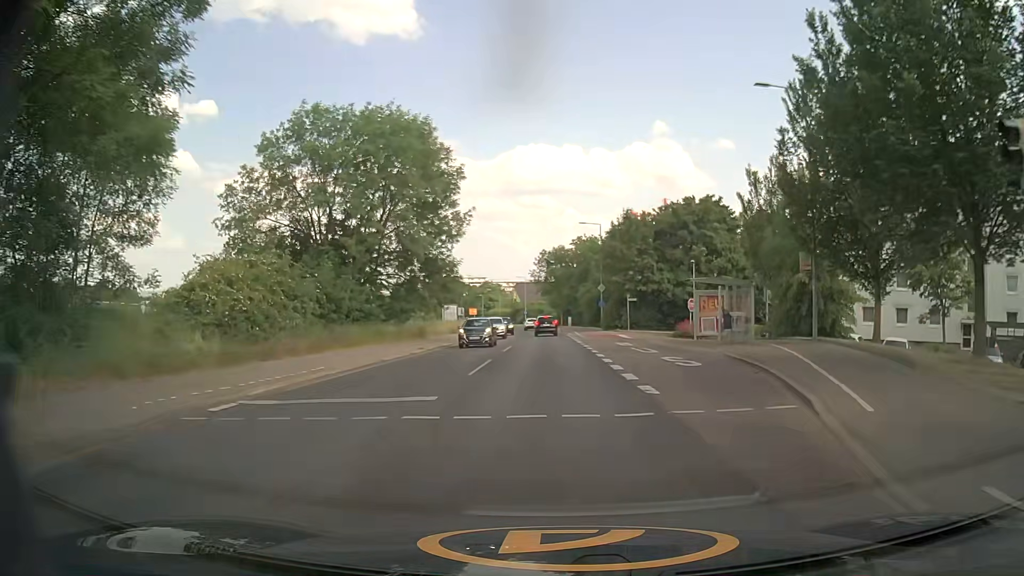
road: secondary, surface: asphalt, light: Day
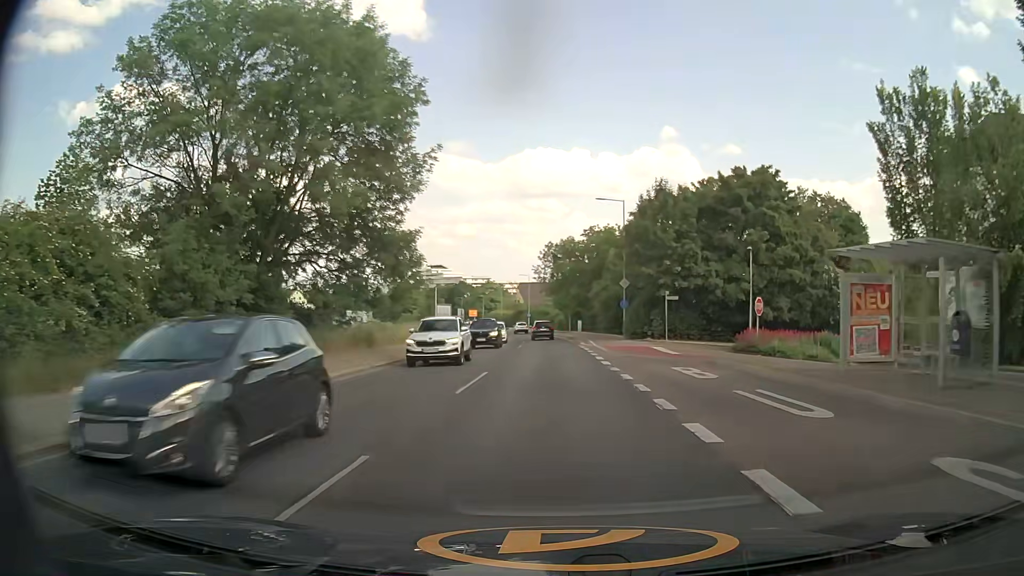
(-0.1, +15.3) m; -1°
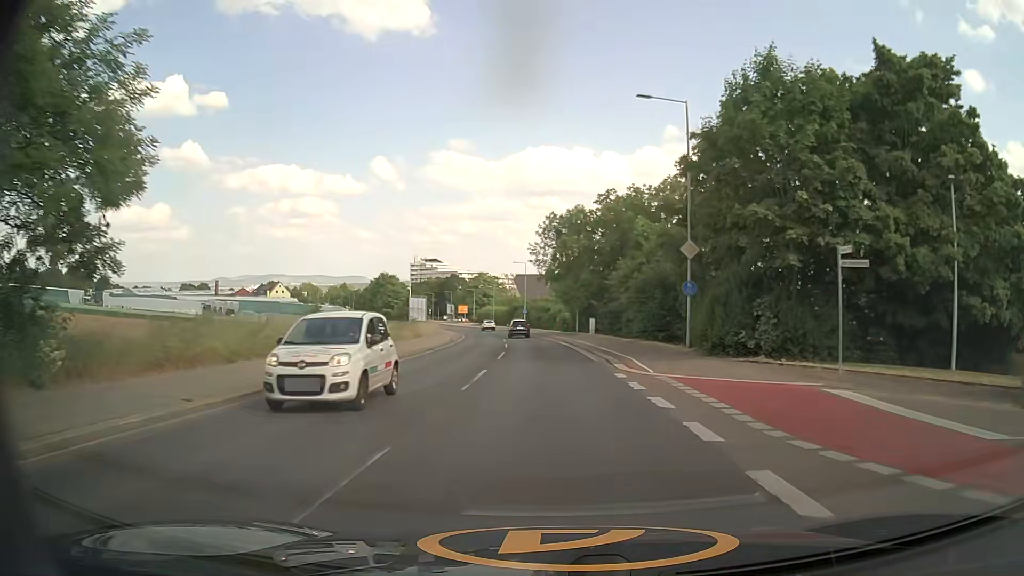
(0.0, +23.3) m; +1°
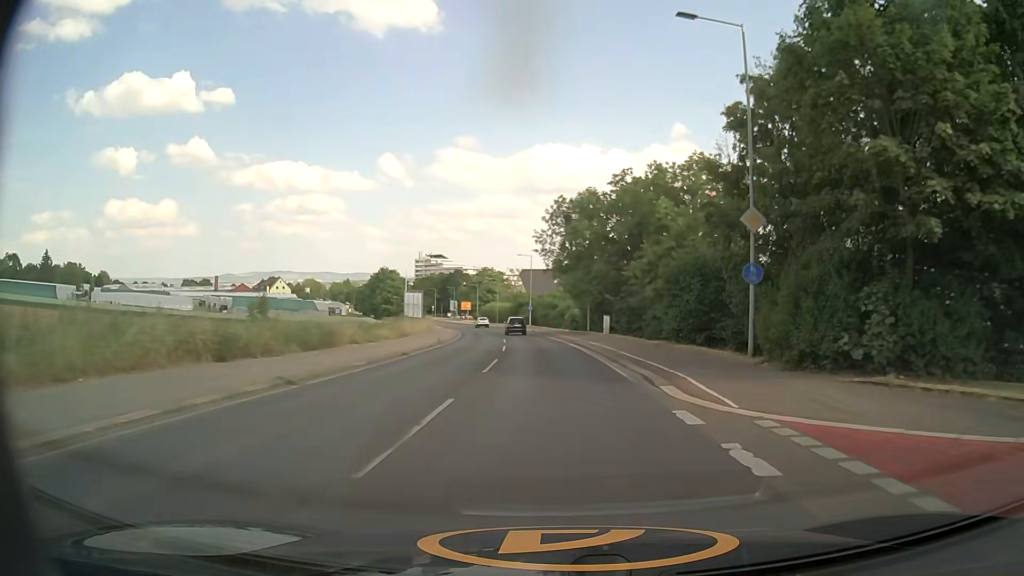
(-0.1, +7.7) m; -1°
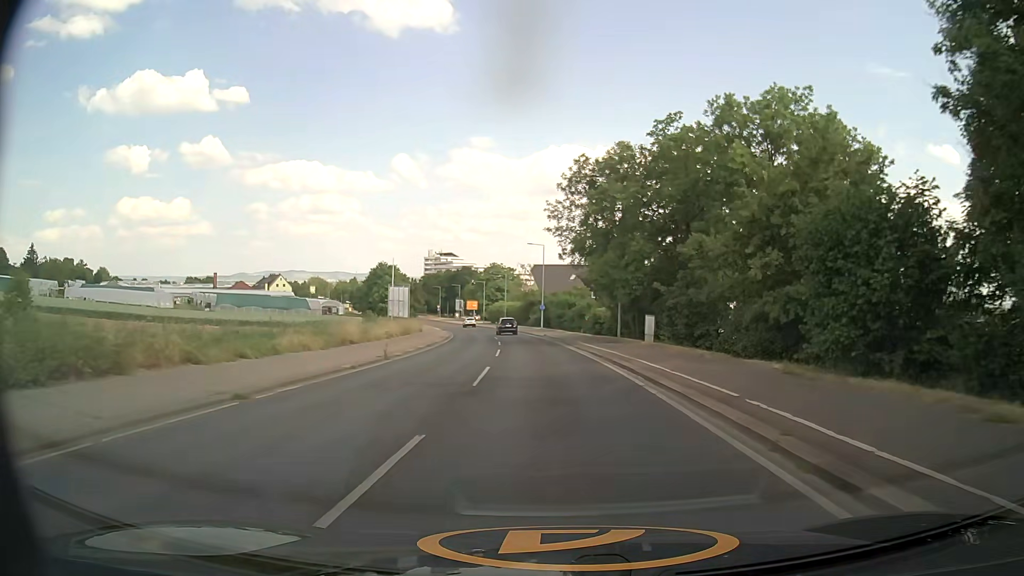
(-0.1, +15.7) m; -1°
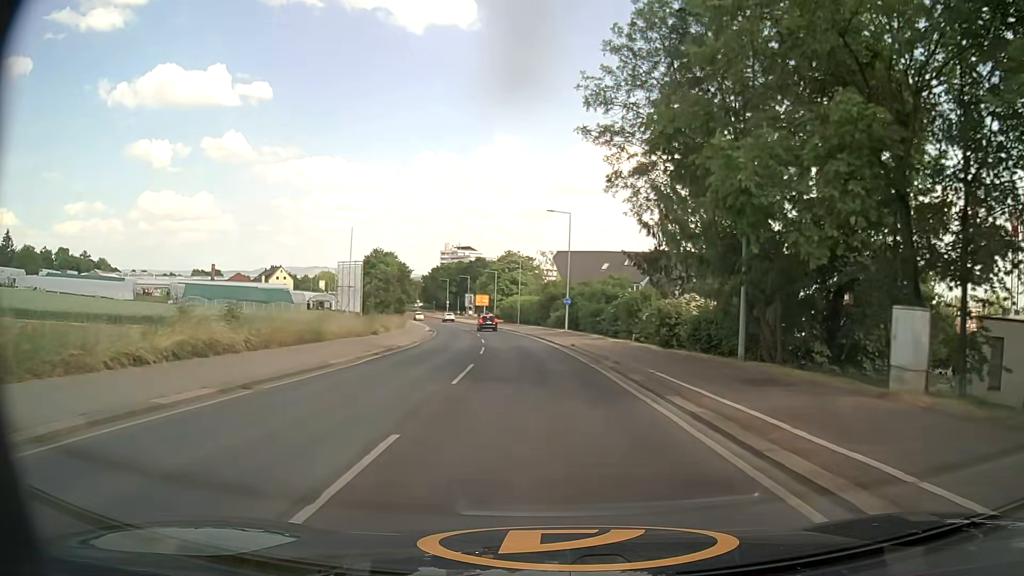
(-0.3, +24.3) m; -2°
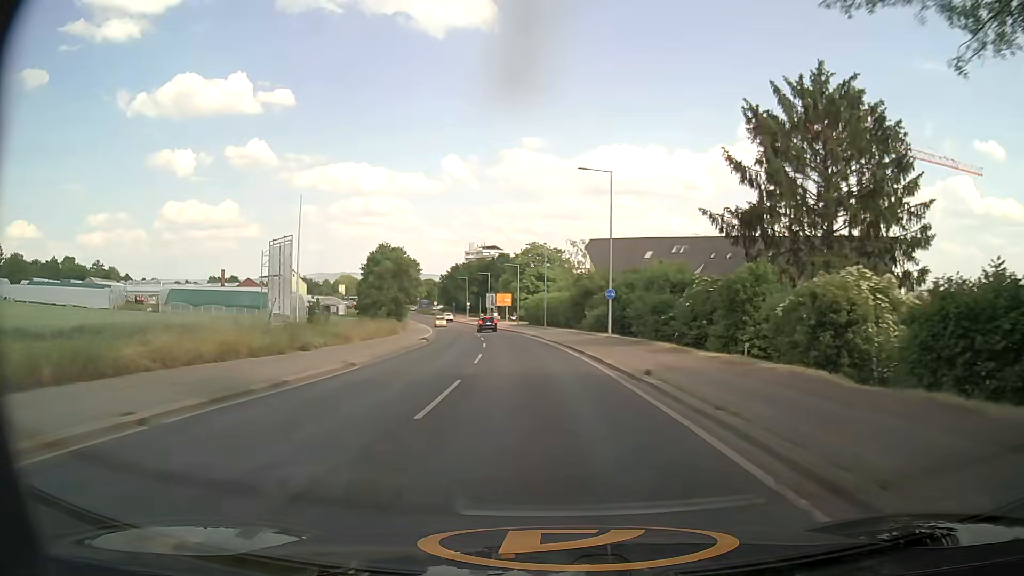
(-0.3, +16.6) m; -2°
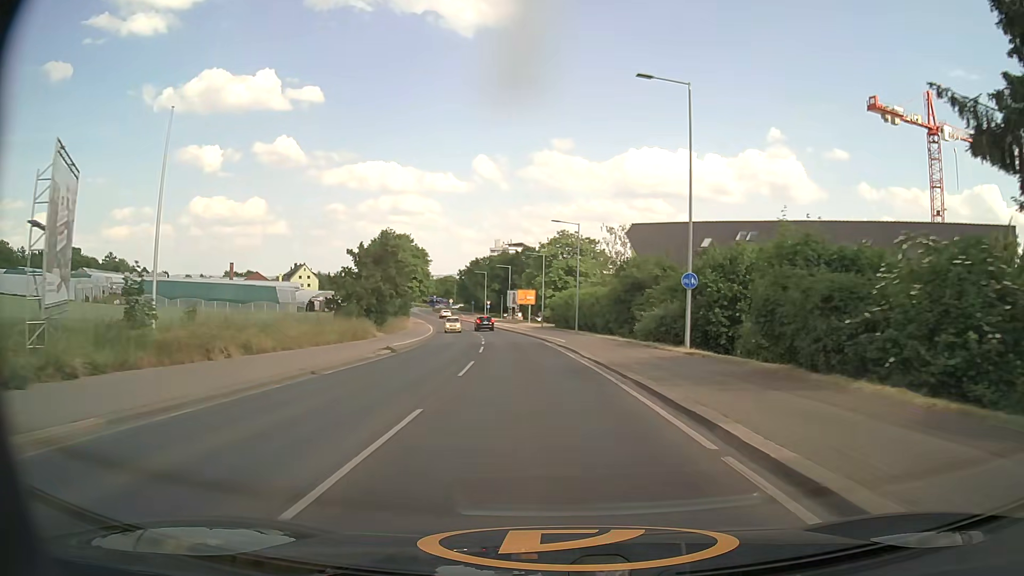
(-0.4, +16.9) m; -3°
(0, +10) (0, +20) (-1, +30) (-2, +40) (-3, +50) (-4, +60) (-6, +70) (-8, +79) (-10, +89) (-12, +99) m
